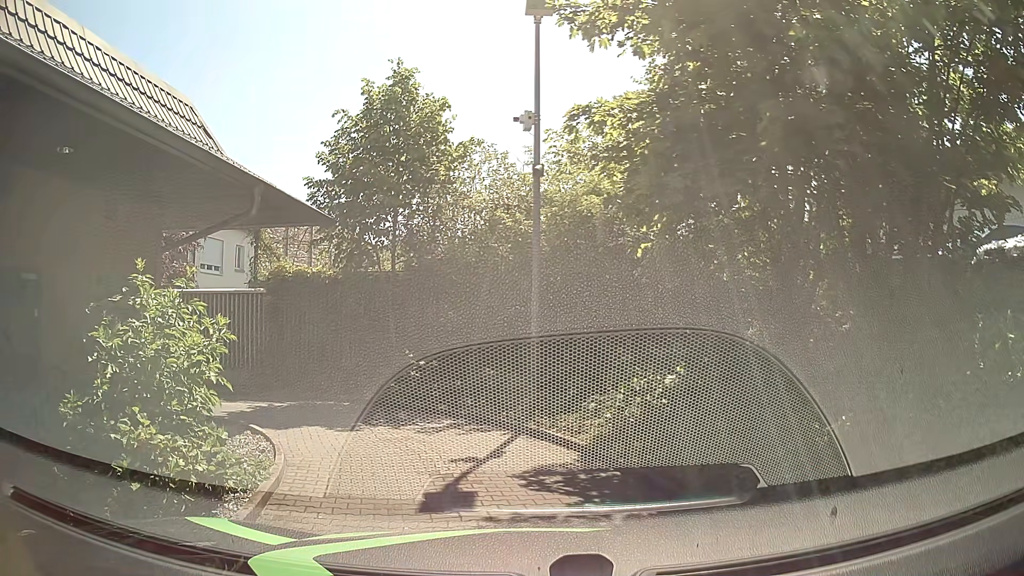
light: Day
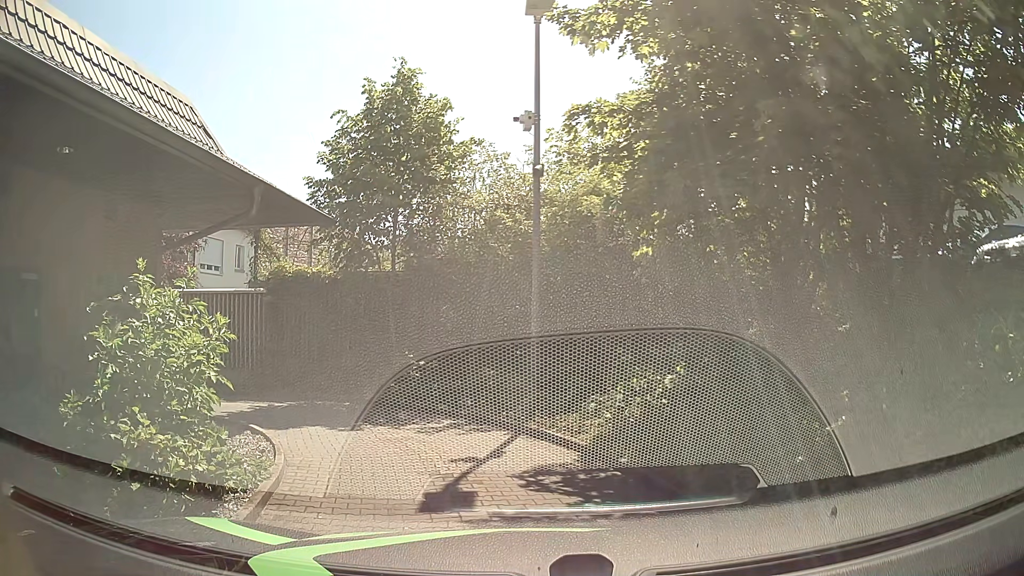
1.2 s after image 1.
(0.0, 0.0) m; 0°
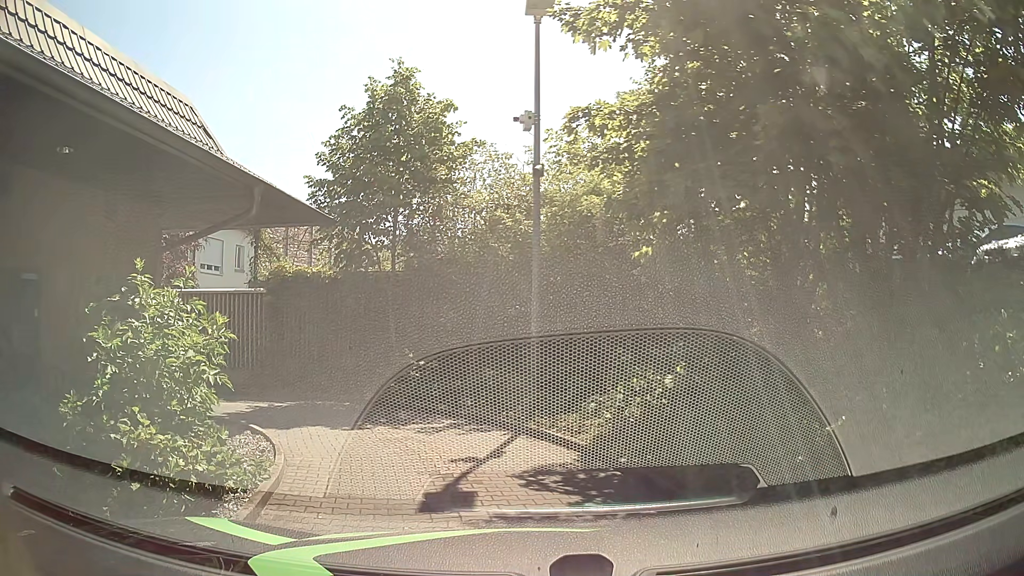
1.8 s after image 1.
(0.0, 0.0) m; 0°
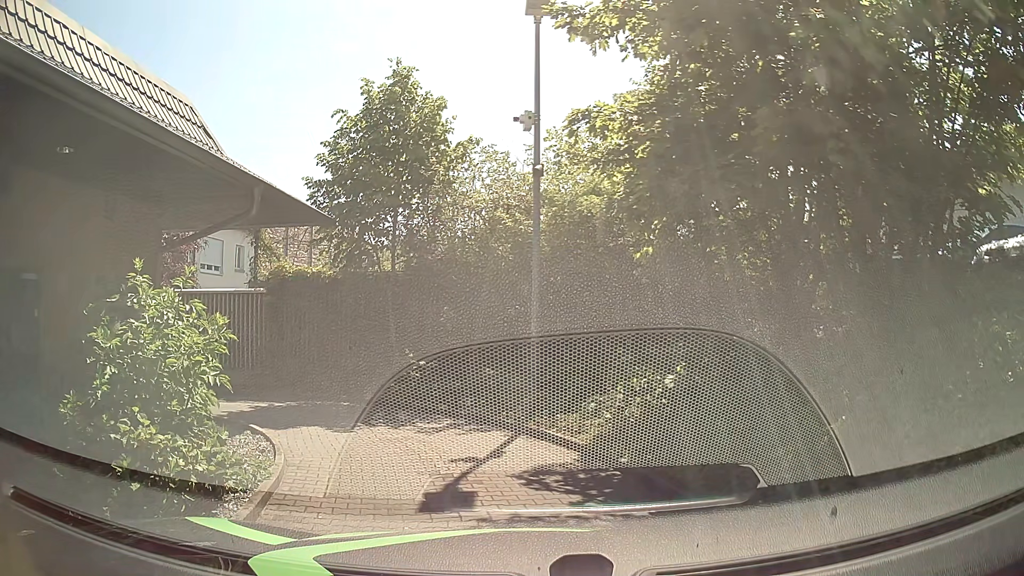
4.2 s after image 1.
(0.0, 0.0) m; 0°
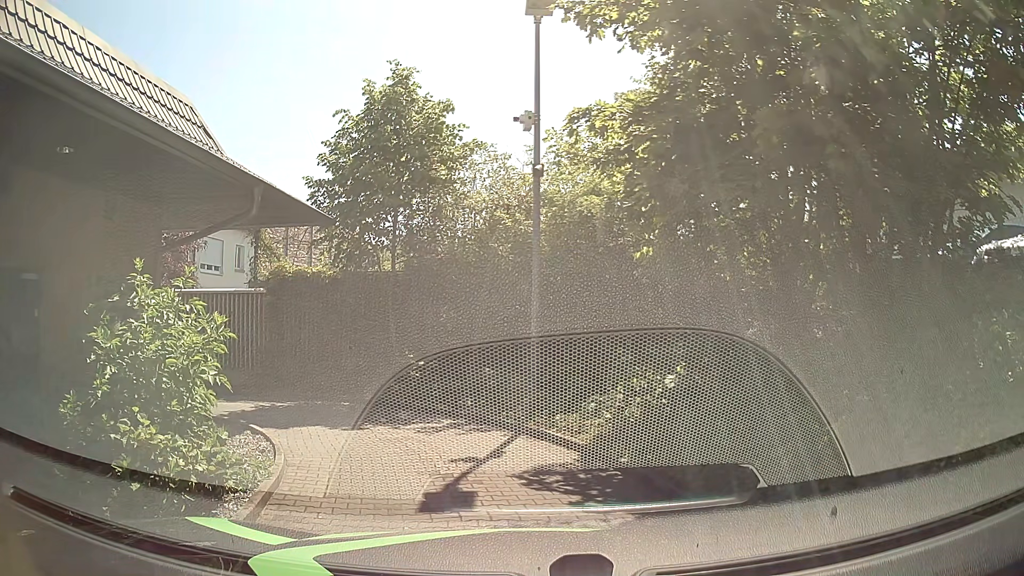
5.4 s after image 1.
(0.0, 0.0) m; 0°
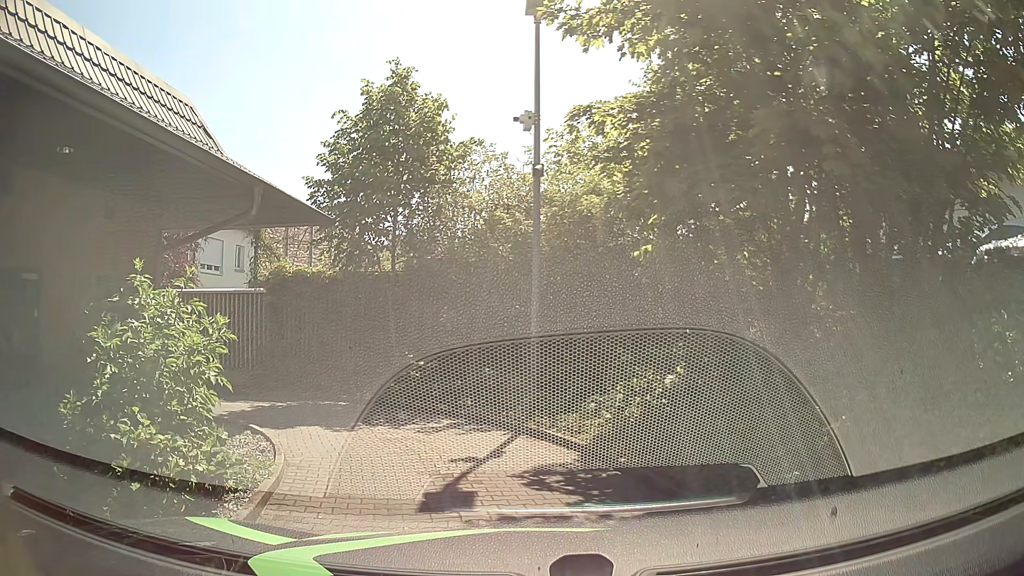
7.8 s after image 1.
(0.0, 0.0) m; 0°
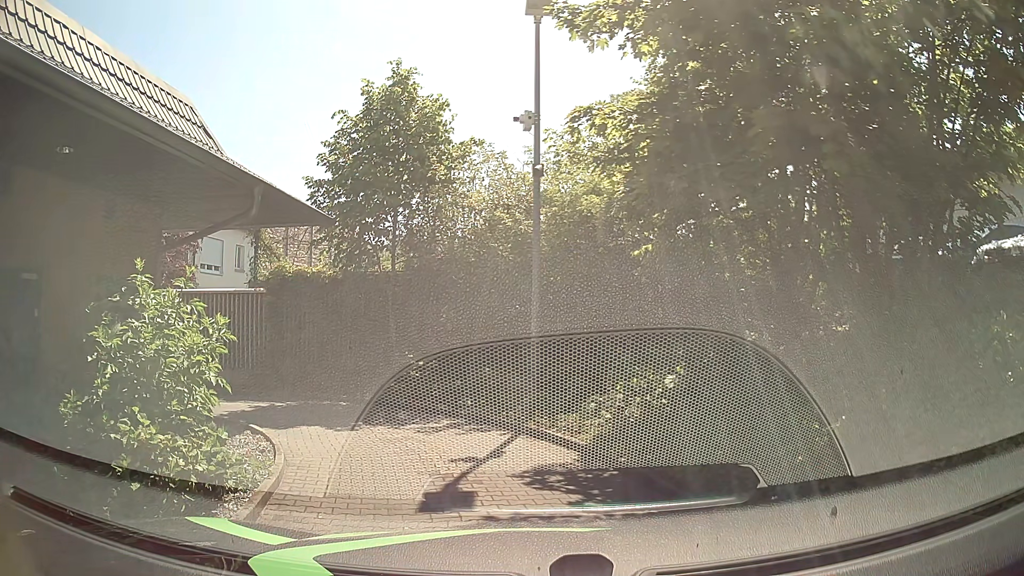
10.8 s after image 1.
(0.0, 0.0) m; 0°
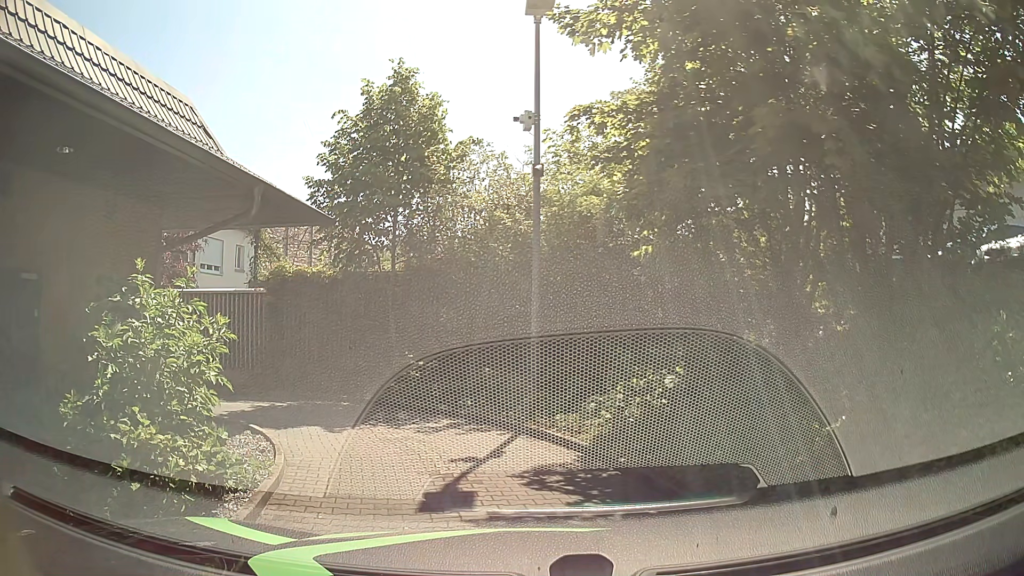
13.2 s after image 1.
(0.0, 0.0) m; 0°
